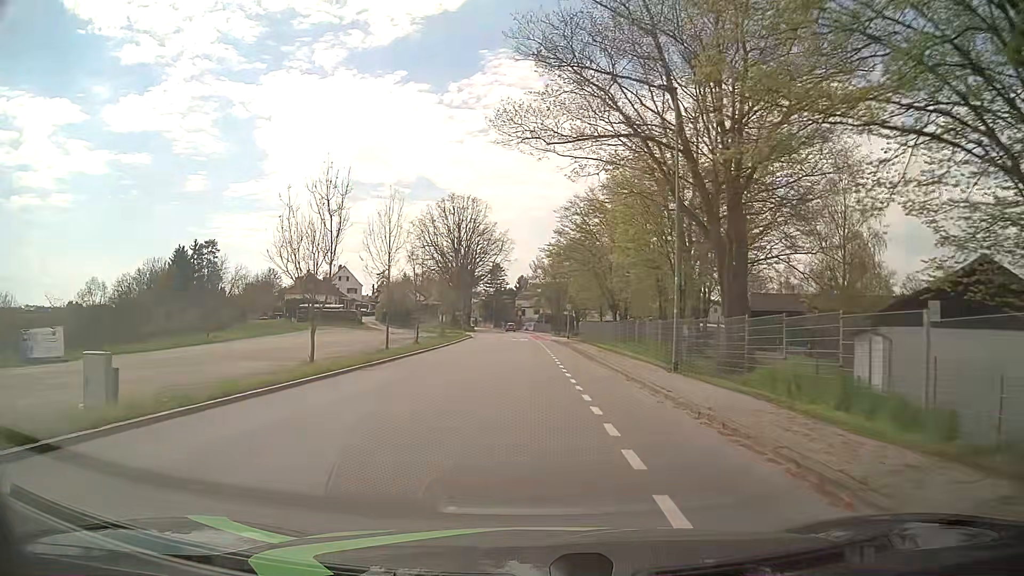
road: tertiary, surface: asphalt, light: Day
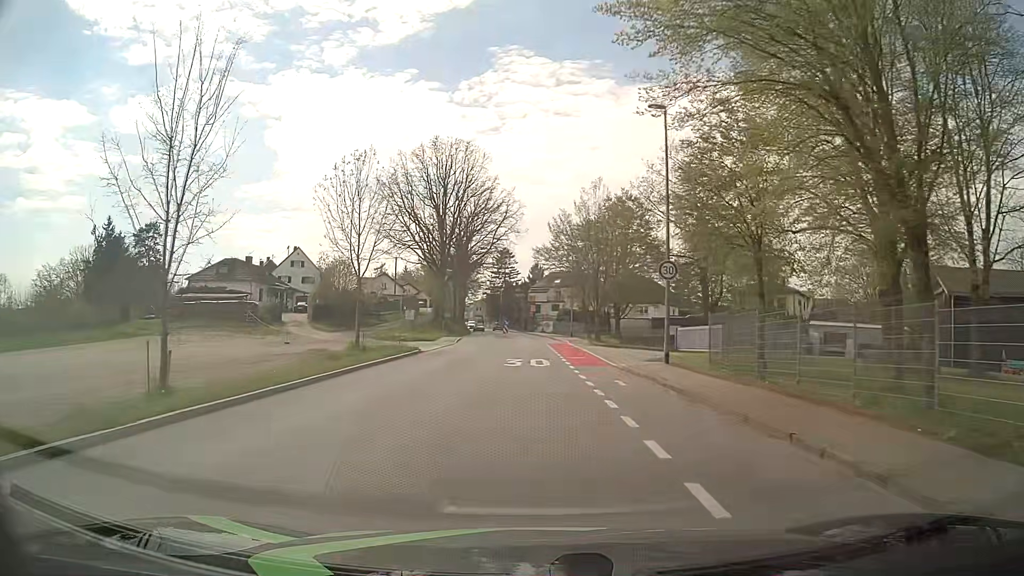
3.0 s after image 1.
(-0.7, +37.7) m; -2°
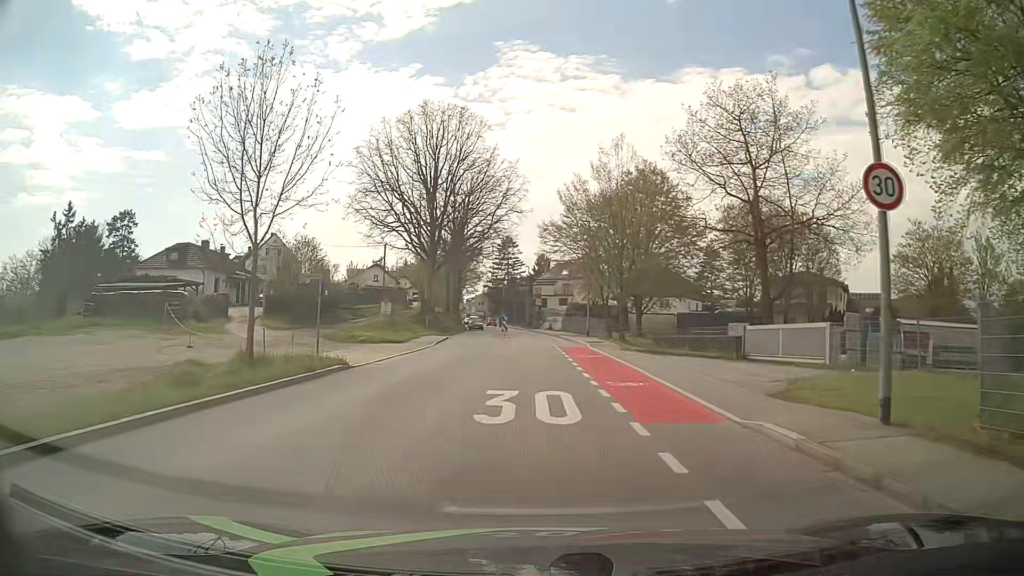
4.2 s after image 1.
(0.0, +12.4) m; 0°
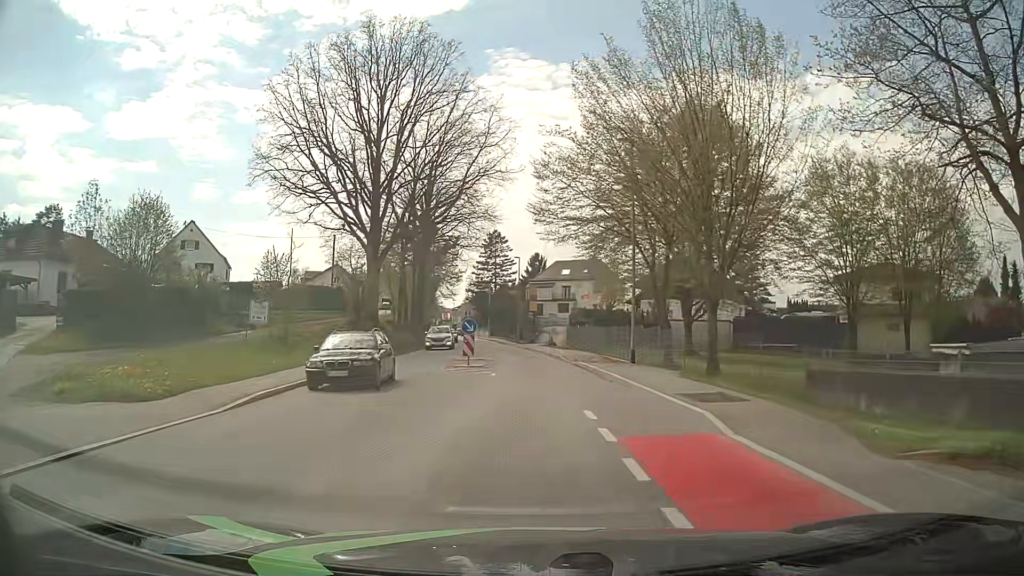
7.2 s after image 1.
(0.0, +23.7) m; +1°
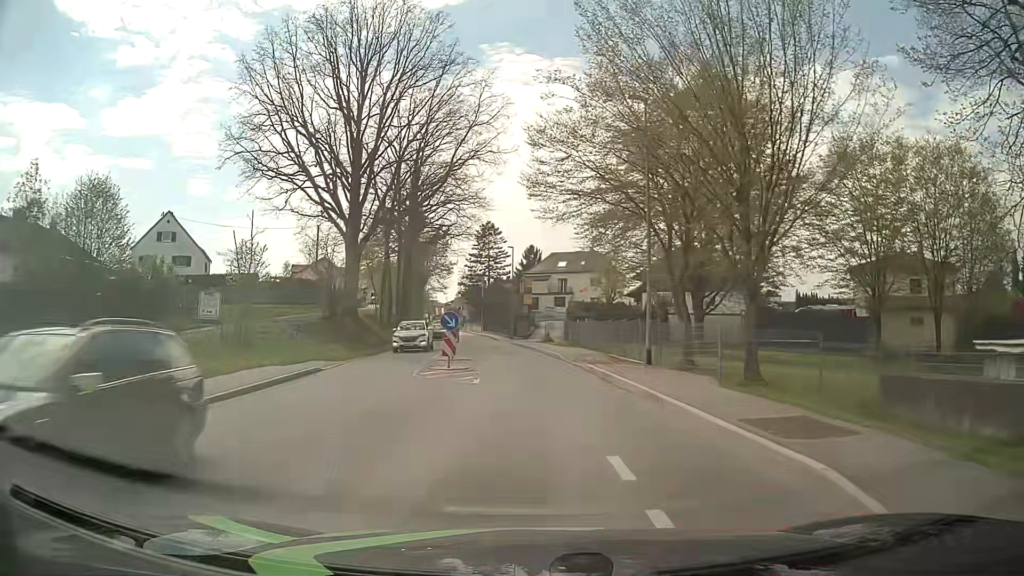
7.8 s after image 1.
(0.0, +4.3) m; 0°
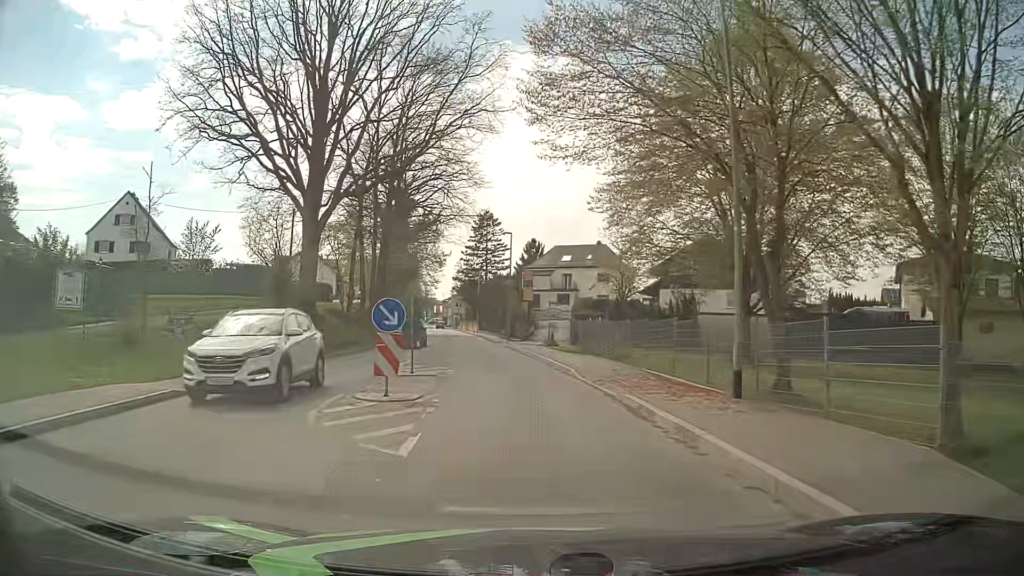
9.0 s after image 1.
(0.0, +8.8) m; -1°
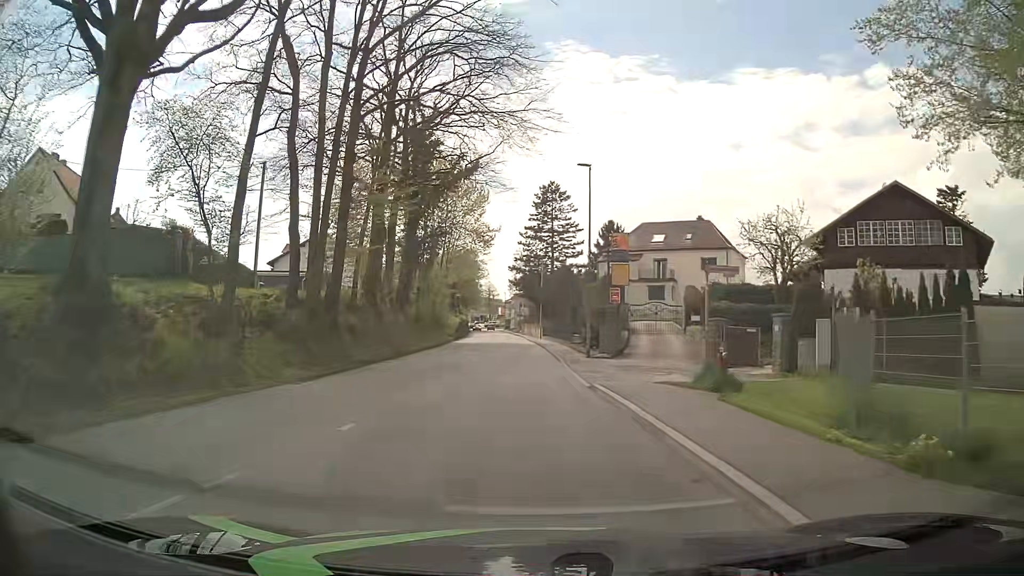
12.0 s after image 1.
(-0.8, +22.9) m; -6°
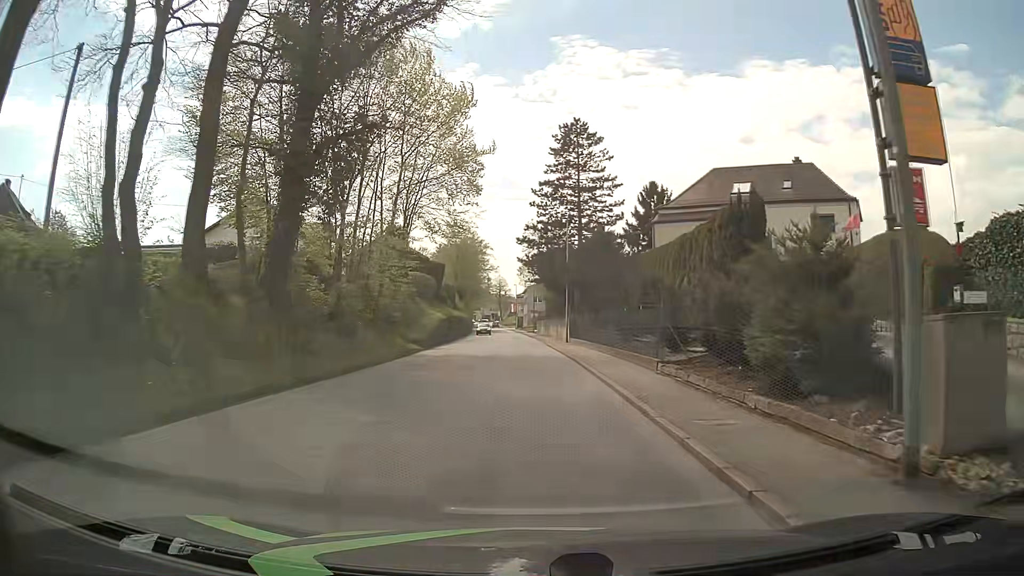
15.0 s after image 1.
(-0.3, +23.7) m; +1°
(0, +10) (-1, +20) (-1, +30) (-2, +40) (-2, +50) (-3, +60) (-4, +70) (-4, +80) (-5, +90) (-6, +100) m
